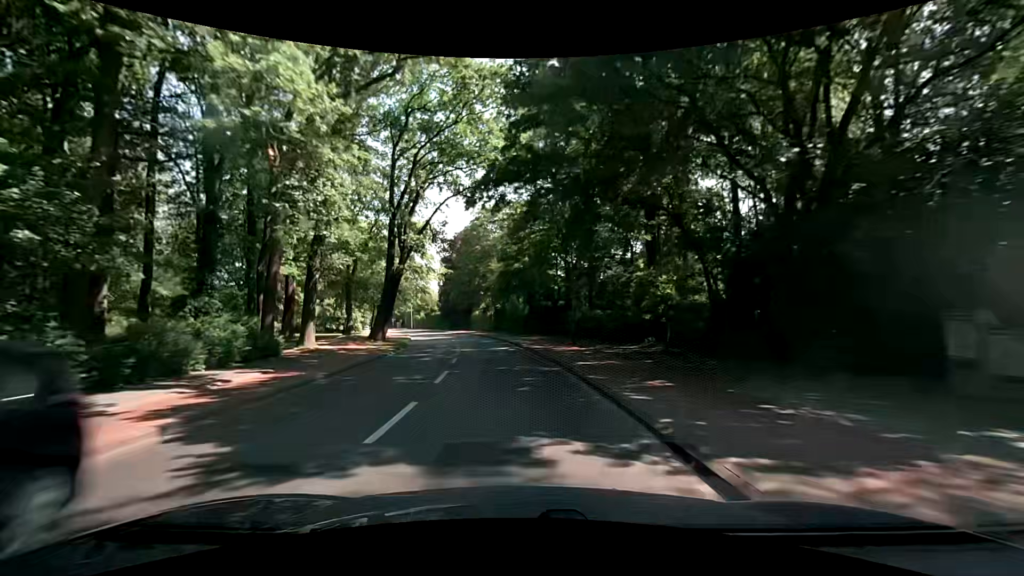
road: tertiary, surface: asphalt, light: Day
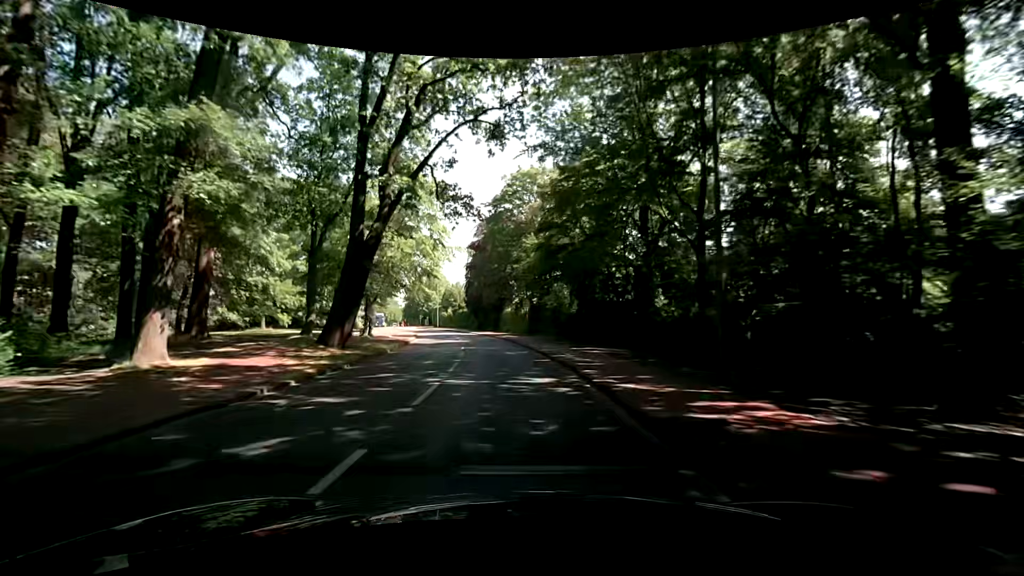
(-0.5, +15.6) m; -4°
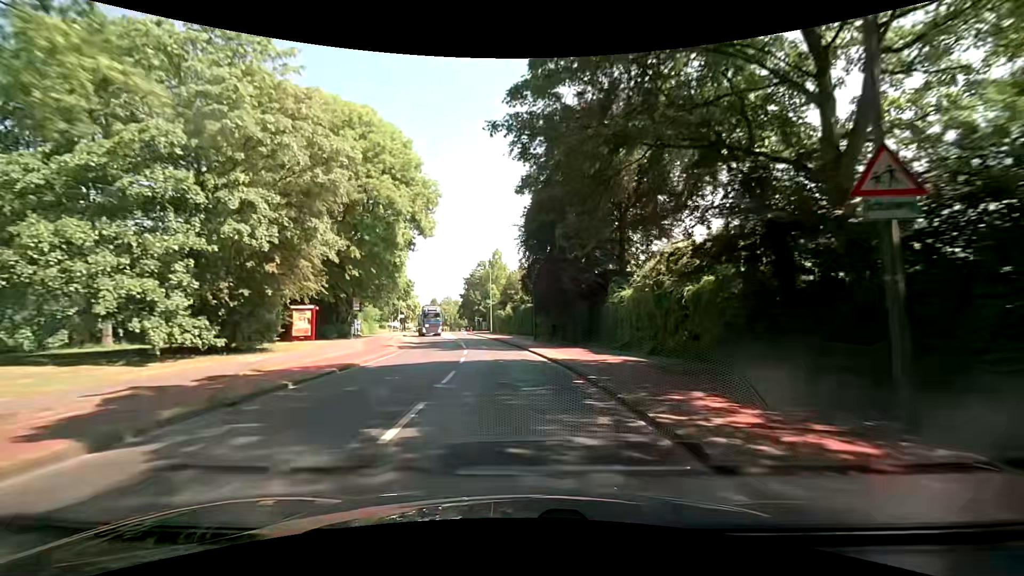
(-3.0, +38.6) m; -9°
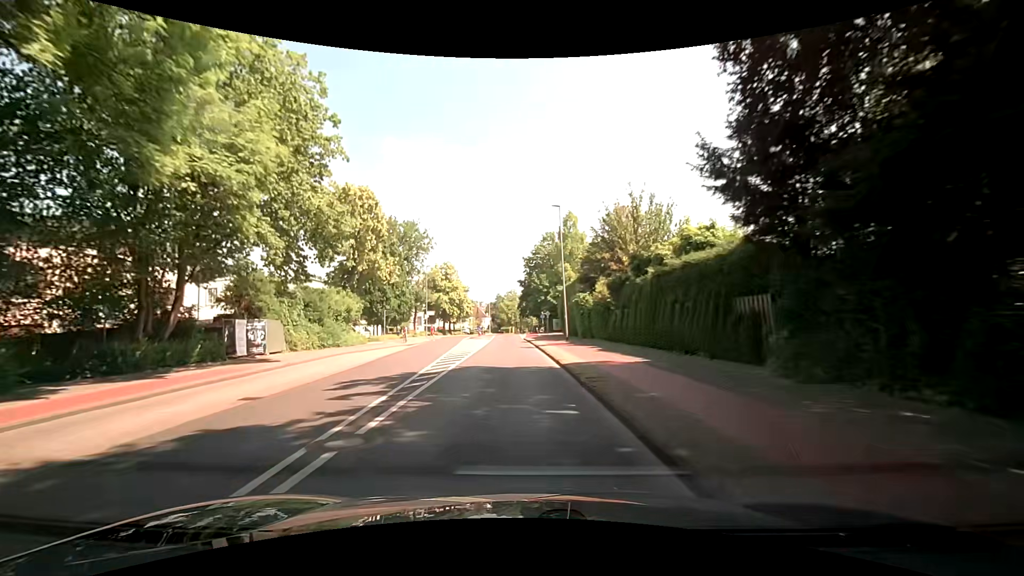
(-2.3, +38.2) m; -9°
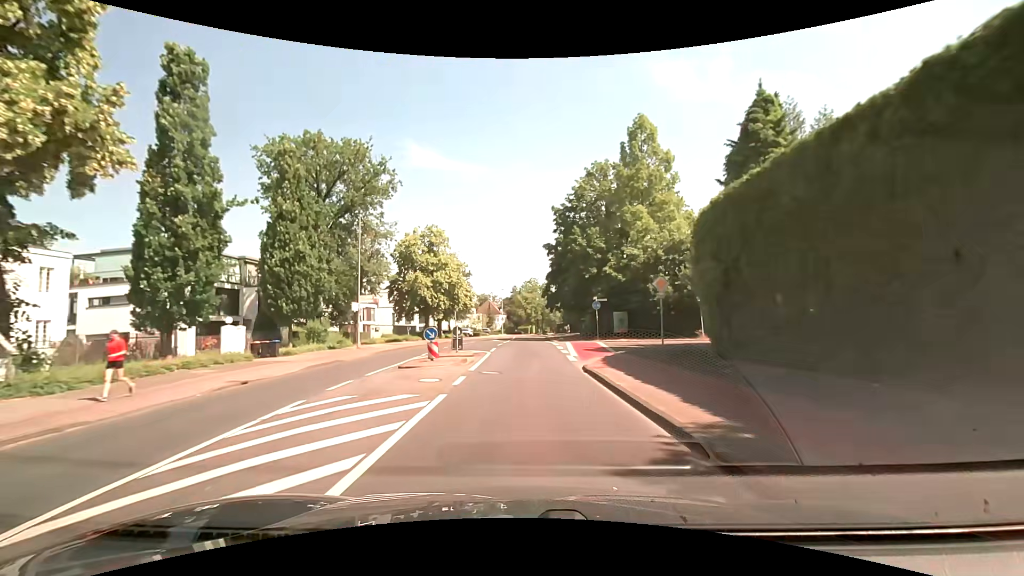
(-1.0, +37.9) m; -2°
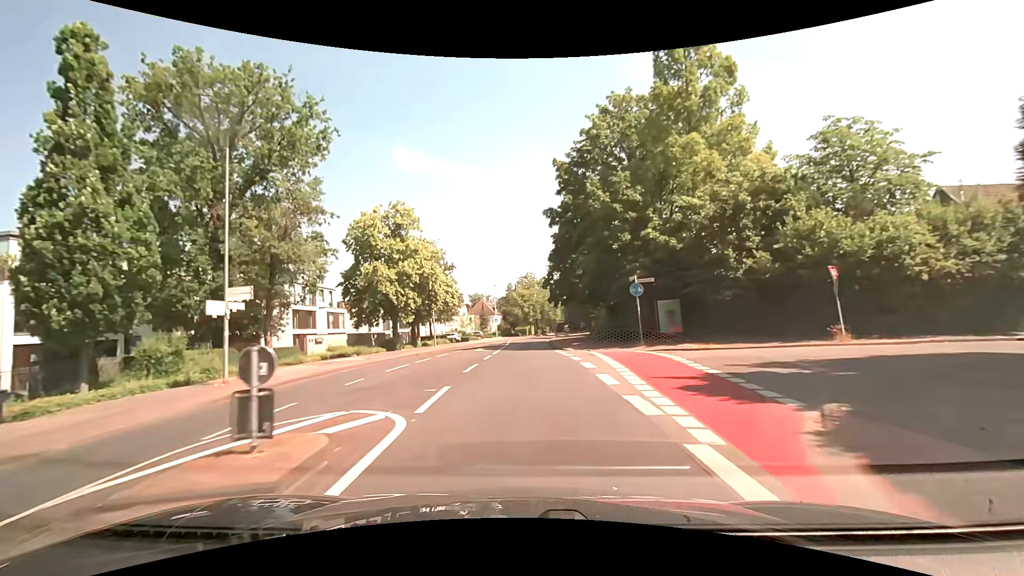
(+0.1, +15.1) m; +1°
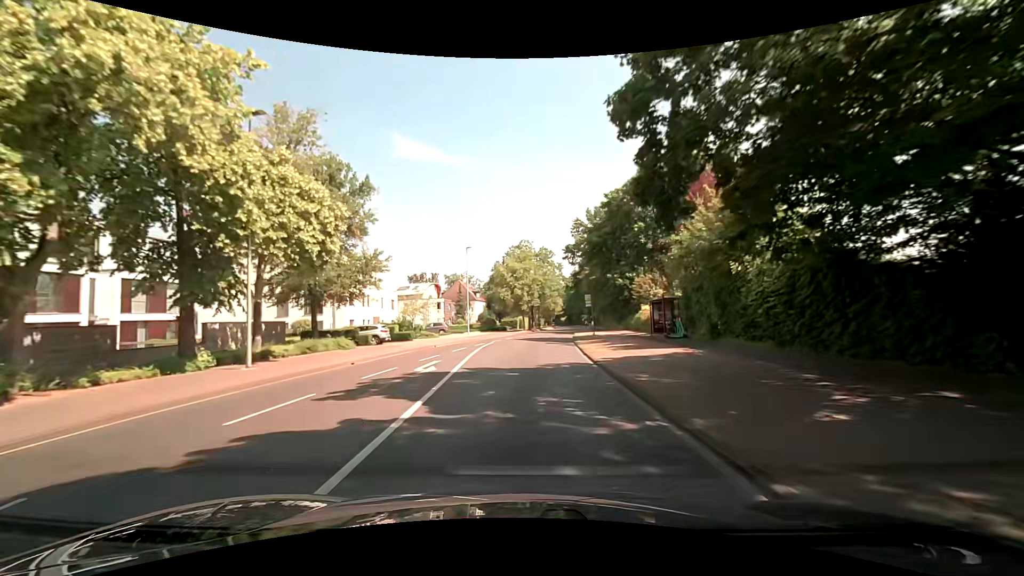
(-0.4, +37.7) m; 0°
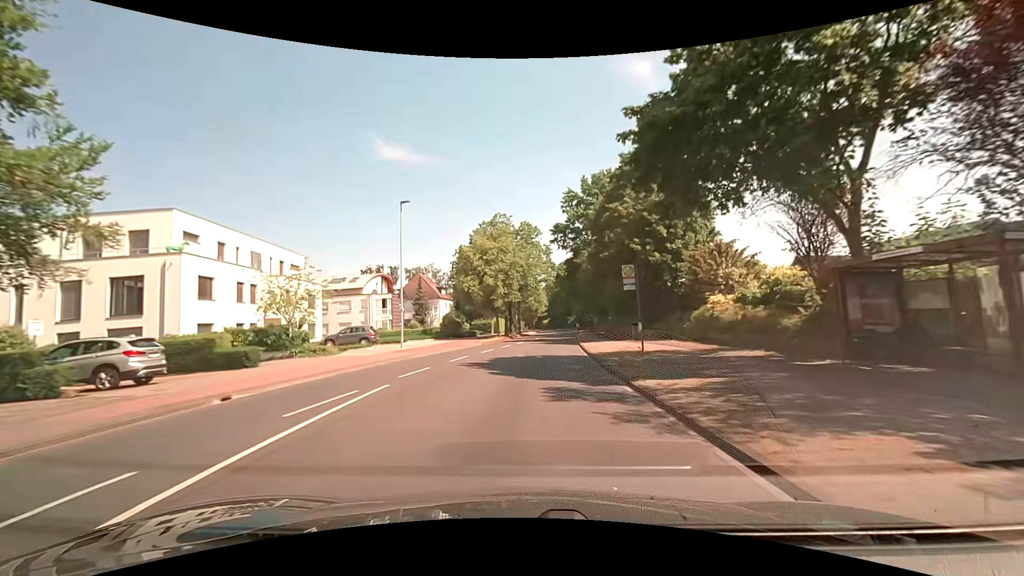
(+0.5, +23.0) m; +3°
(0, +10) (0, +20) (+1, +30) (+2, +40) (+3, +50) (+4, +60) (+5, +70) (+6, +80) (+7, +90) (+7, +100) m
